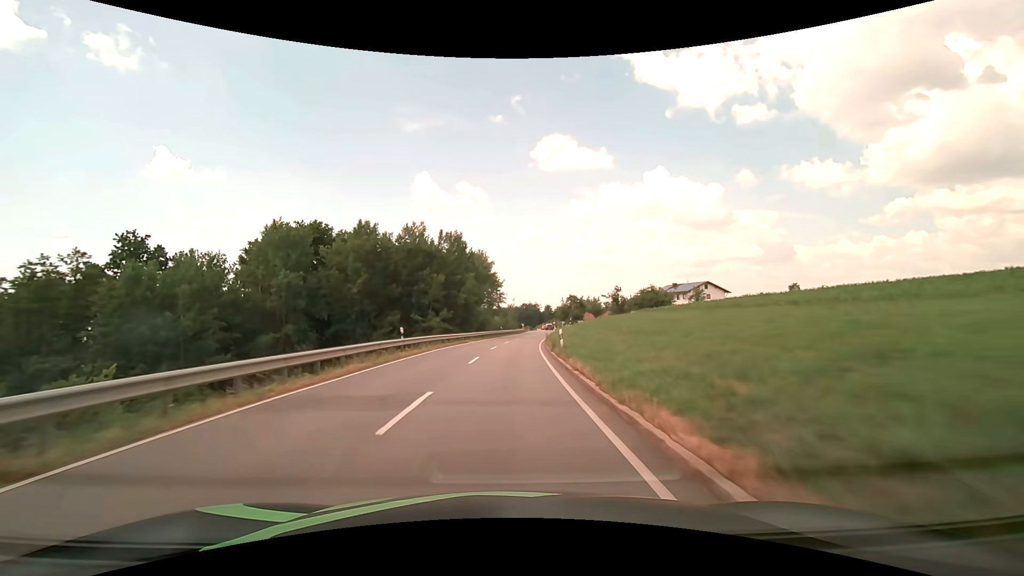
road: secondary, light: Day
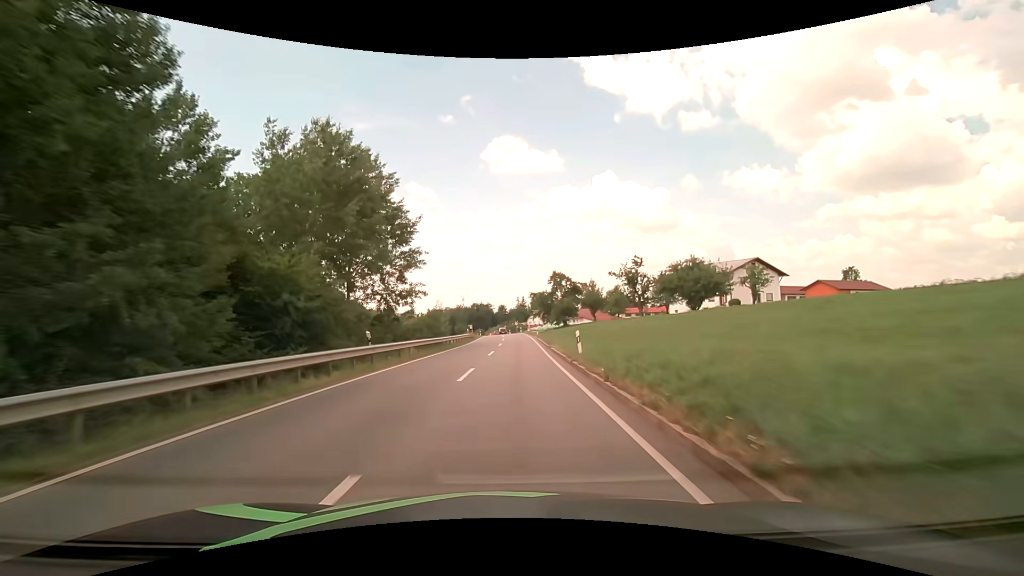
(+2.2, +53.5) m; +6°
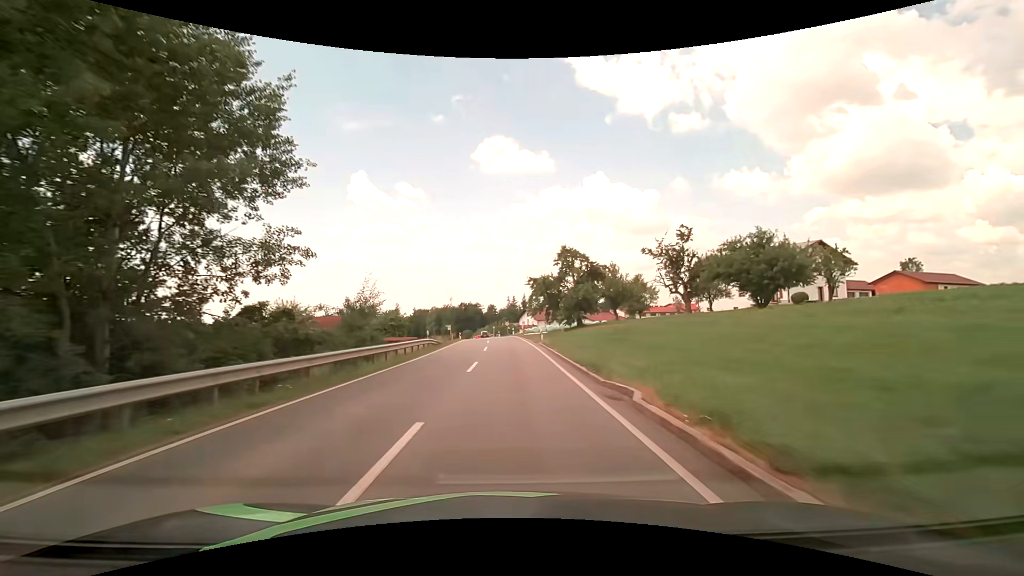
(+0.2, +21.5) m; +1°
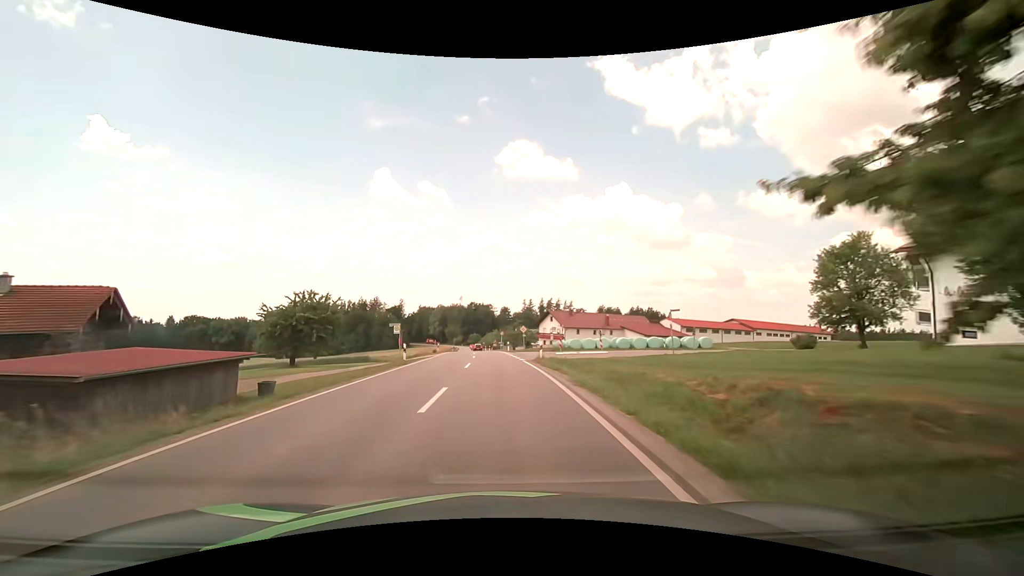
(-0.4, +42.8) m; -2°
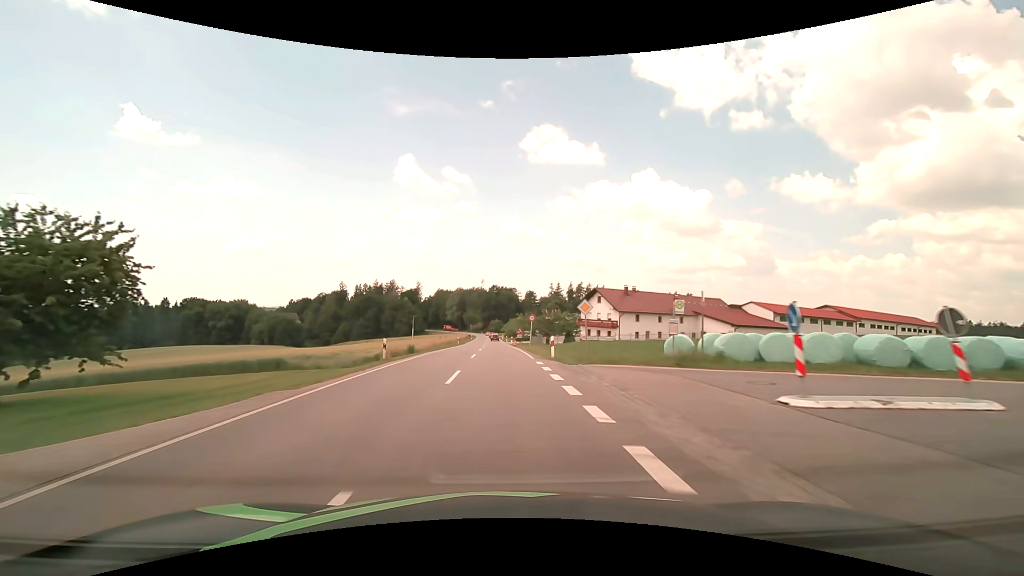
(-0.6, +32.2) m; -2°
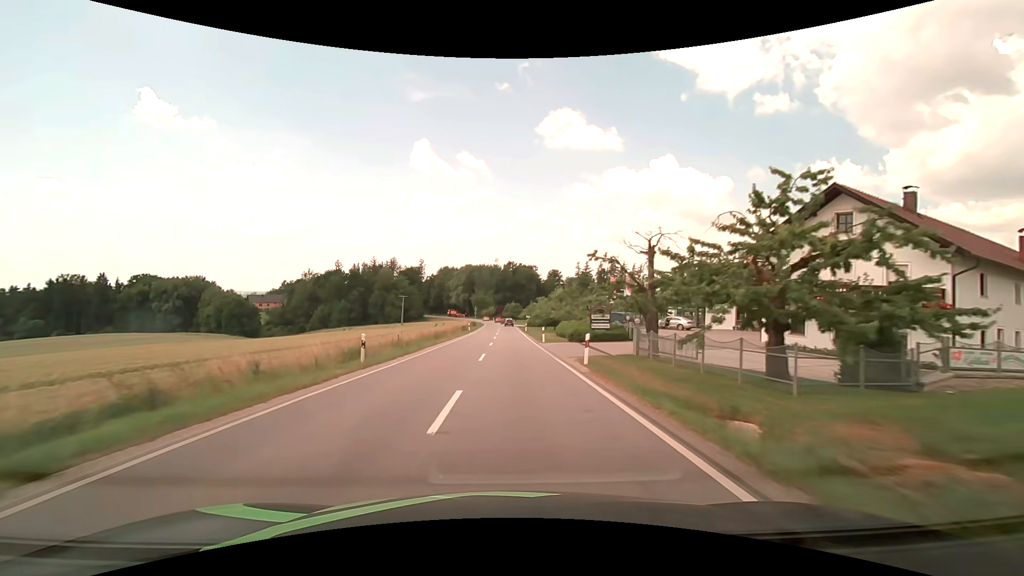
(-1.5, +54.0) m; -2°
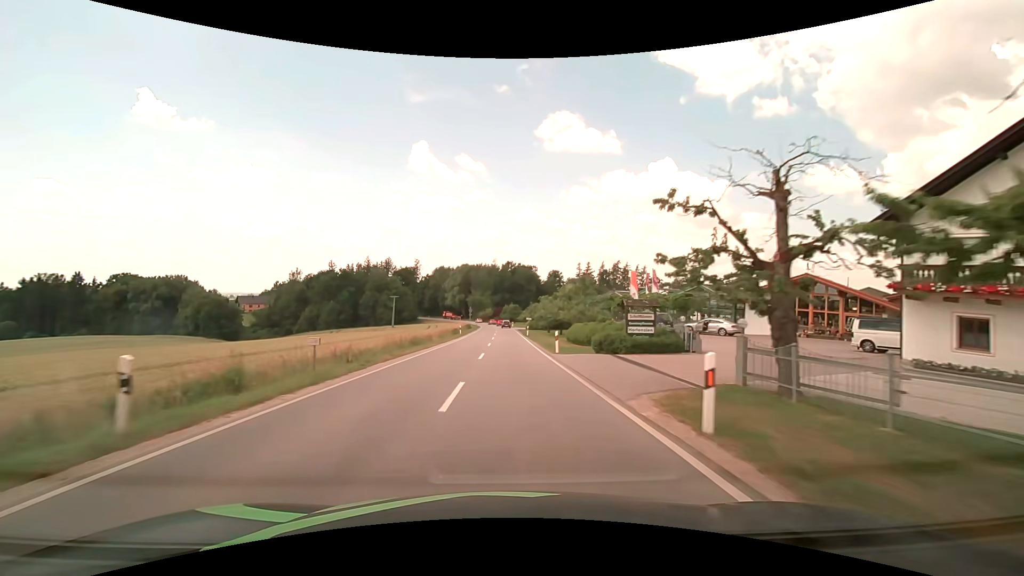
(0.0, +10.3) m; 0°
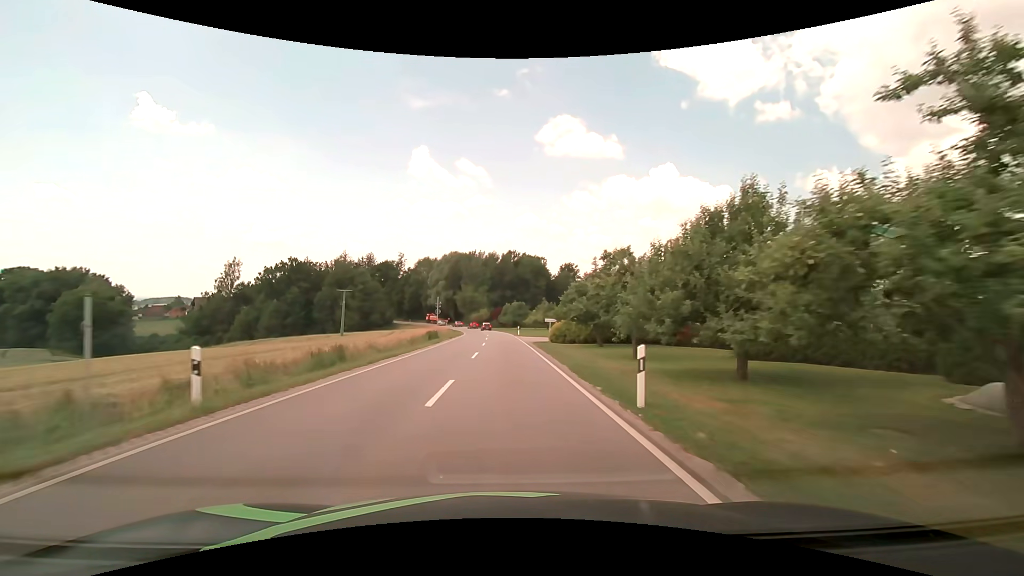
(+0.1, +47.2) m; 0°
(0, +10) (0, +20) (0, +30) (0, +40) (0, +50) (-1, +60) (-1, +70) (-2, +80) (-3, +90) (-5, +100) m
